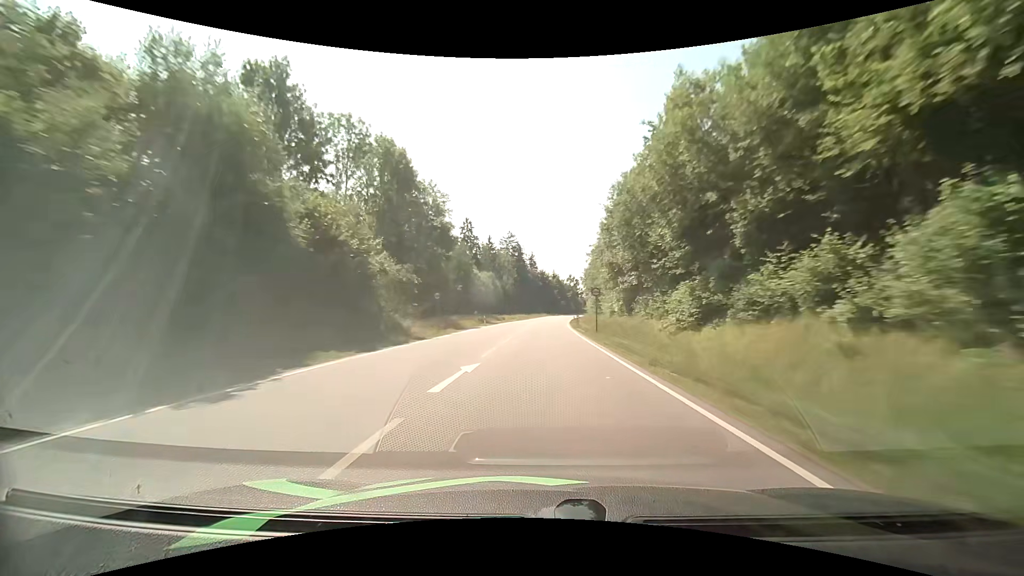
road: primary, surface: asphalt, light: Day
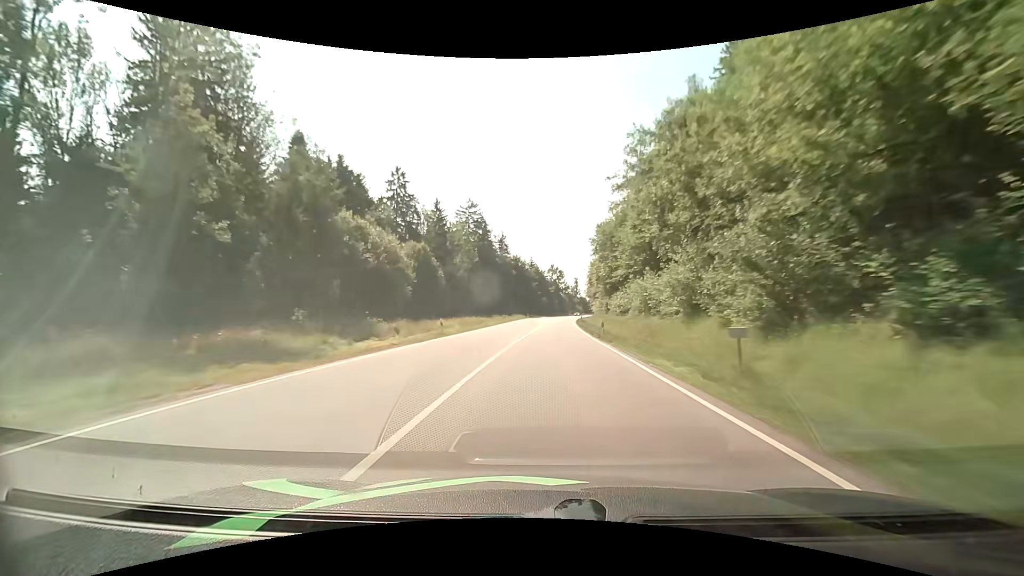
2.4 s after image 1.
(+1.1, +62.8) m; +3°
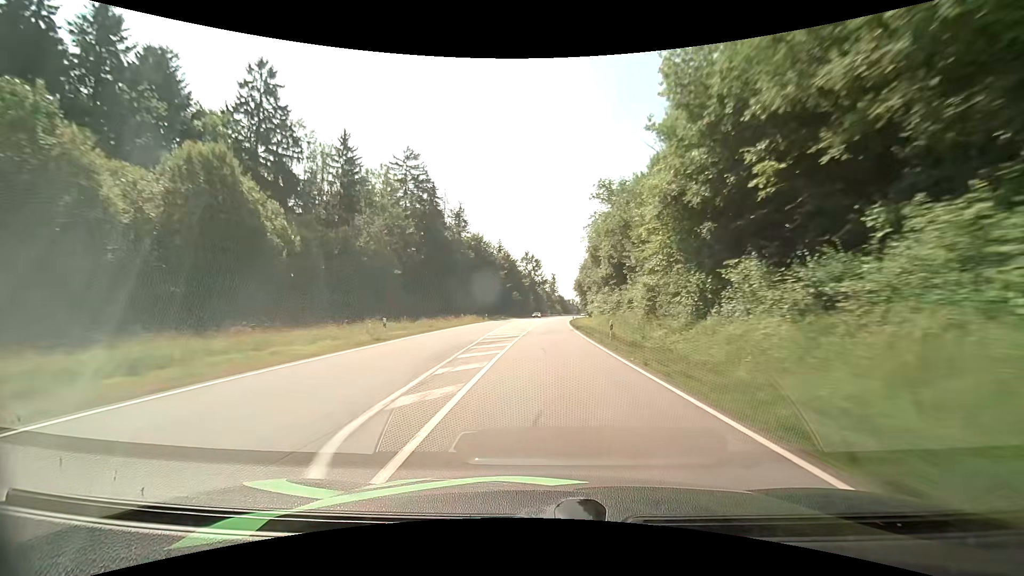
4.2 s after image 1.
(+1.3, +47.1) m; +3°
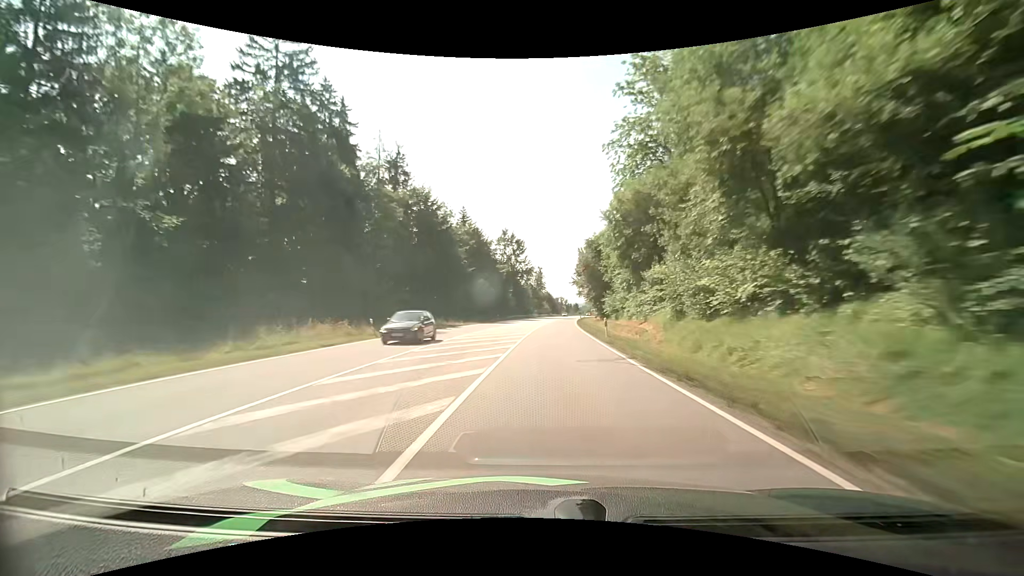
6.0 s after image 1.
(+0.8, +46.8) m; +2°
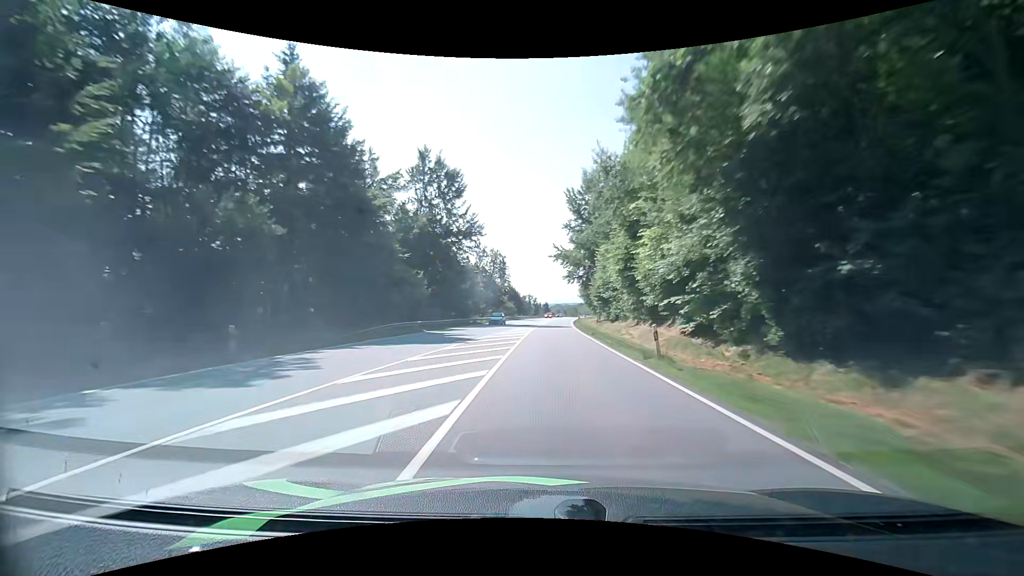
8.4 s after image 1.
(+1.8, +62.6) m; +4°
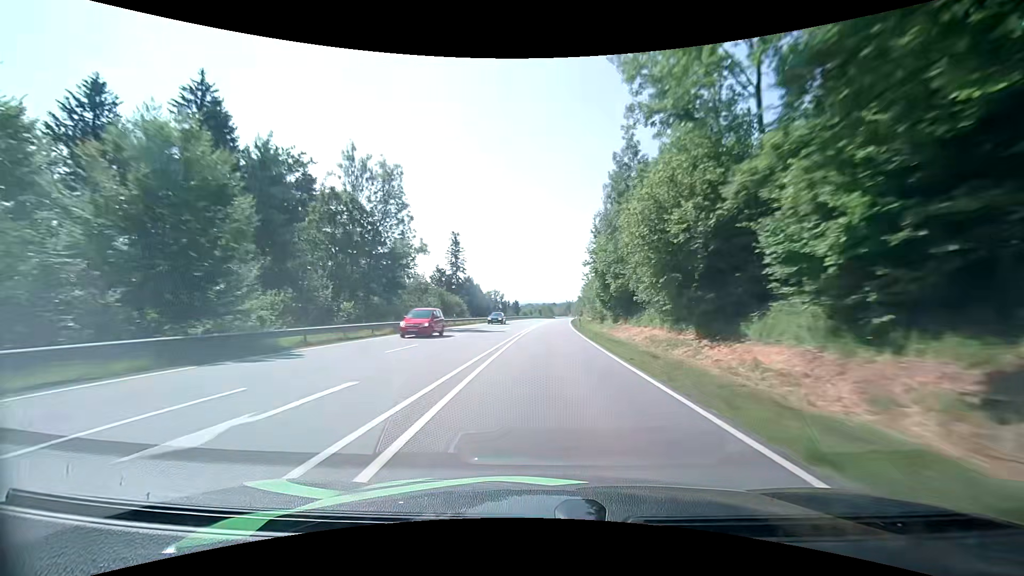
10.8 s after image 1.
(+1.9, +62.2) m; +3°
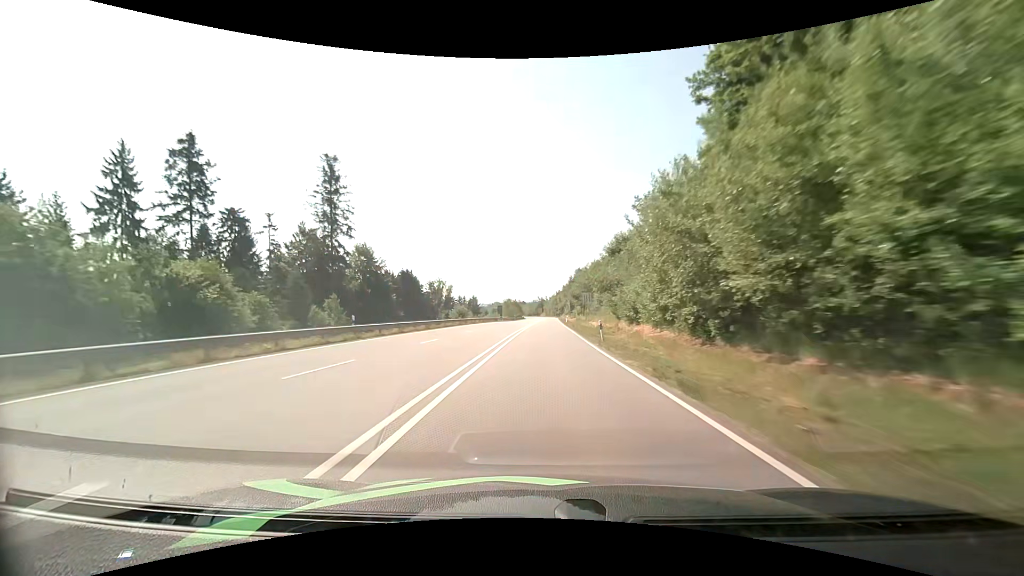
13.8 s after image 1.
(+2.5, +77.5) m; +3°
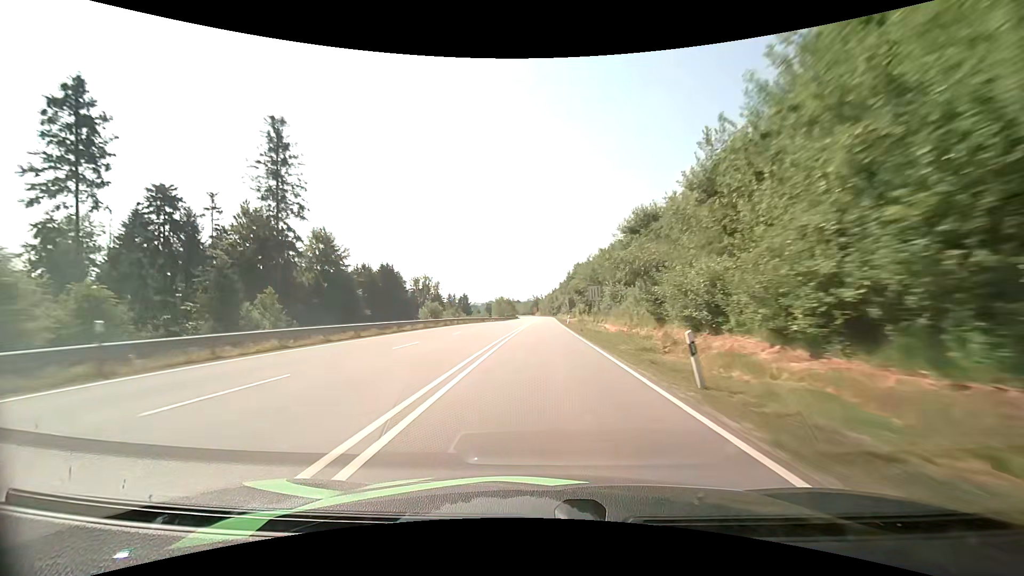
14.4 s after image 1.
(+0.1, +15.5) m; 0°
(0, +10) (0, +20) (0, +30) (0, +40) (0, +50) (+1, +60) (+1, +70) (+1, +80) (+1, +90) (+1, +100) m
